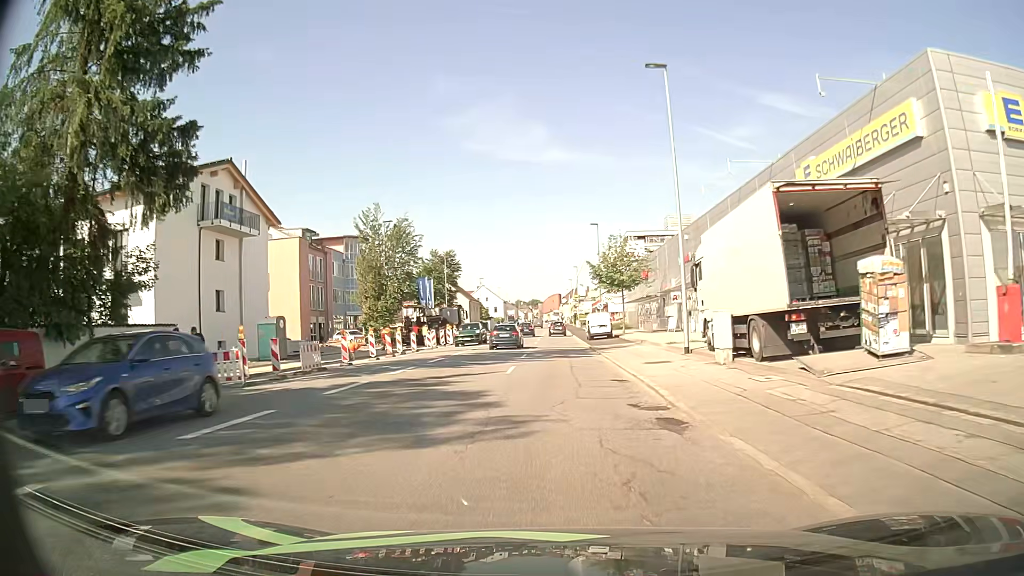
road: tertiary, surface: asphalt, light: Day
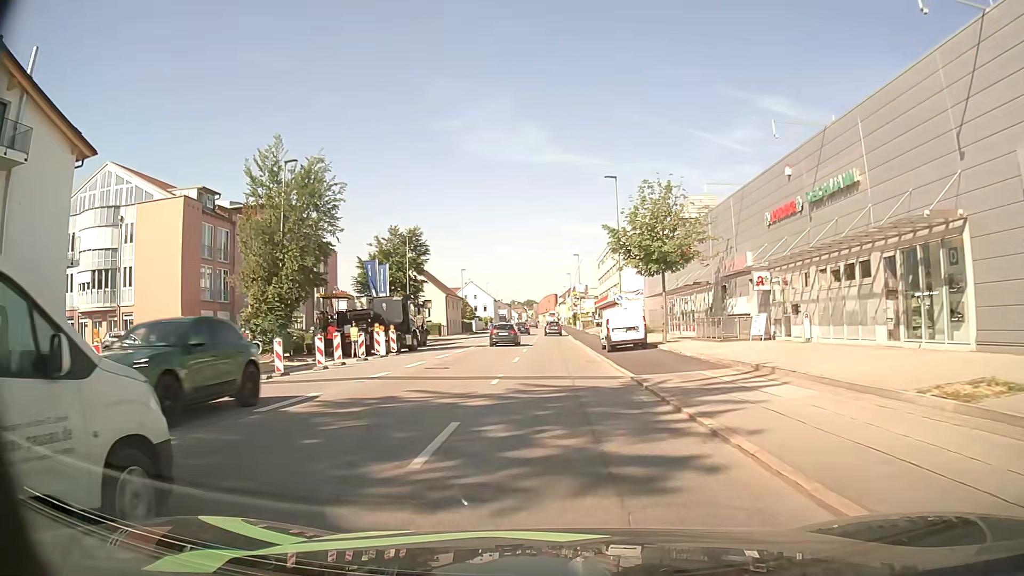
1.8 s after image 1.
(0.0, +21.3) m; 0°
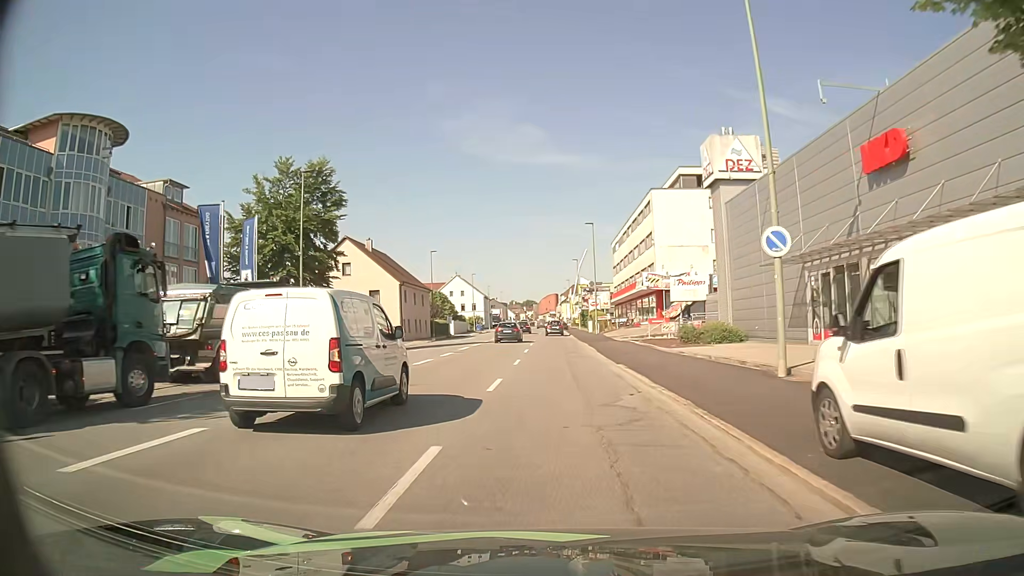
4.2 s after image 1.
(+0.1, +29.2) m; 0°
(0, +10) (0, +20) (0, +30) (+1, +40) (+1, +50) (+1, +60) (+1, +70) (+1, +80) (+1, +90) (+1, +100) m
